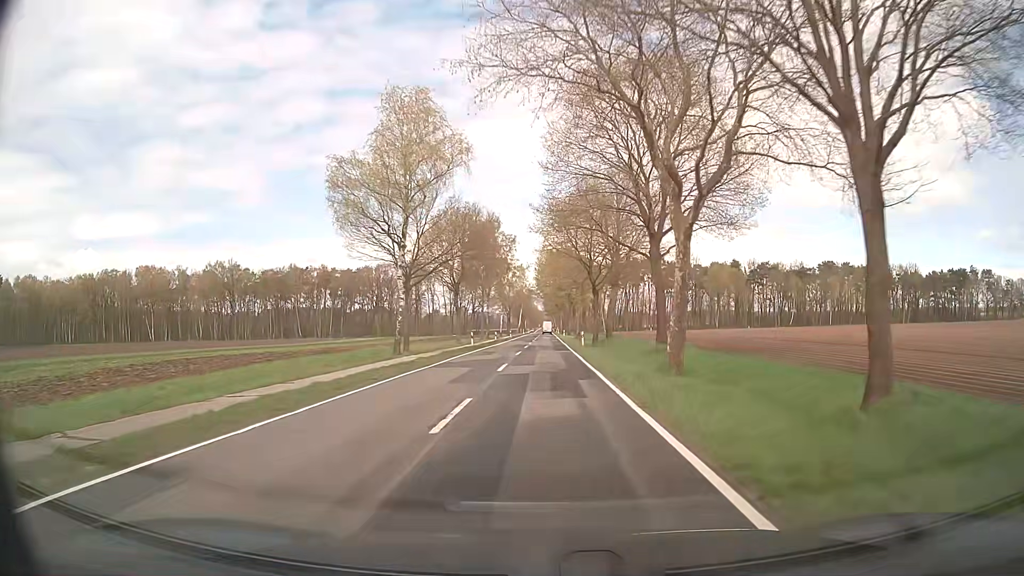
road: secondary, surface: asphalt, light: Day
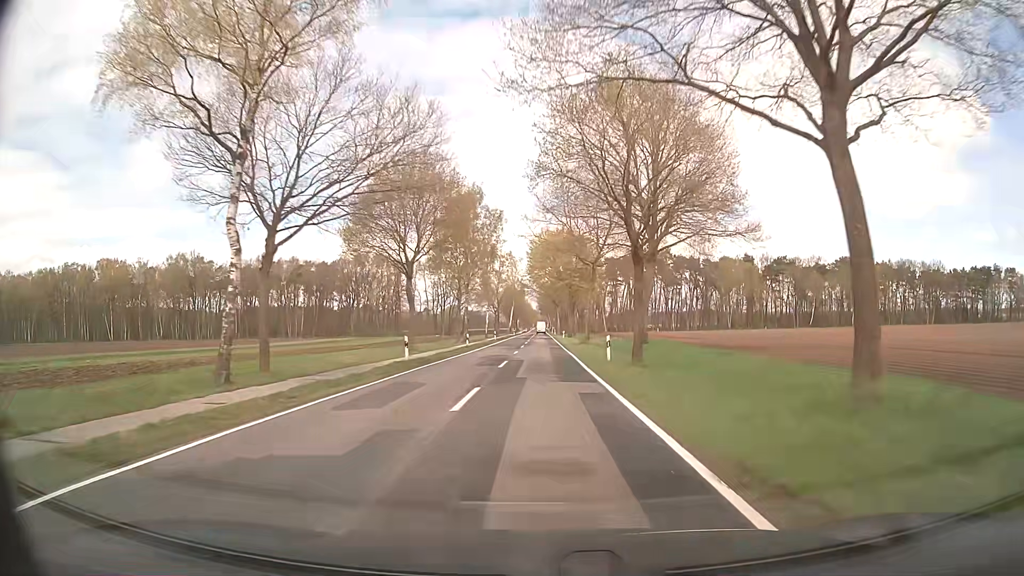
(+0.1, +22.1) m; 0°
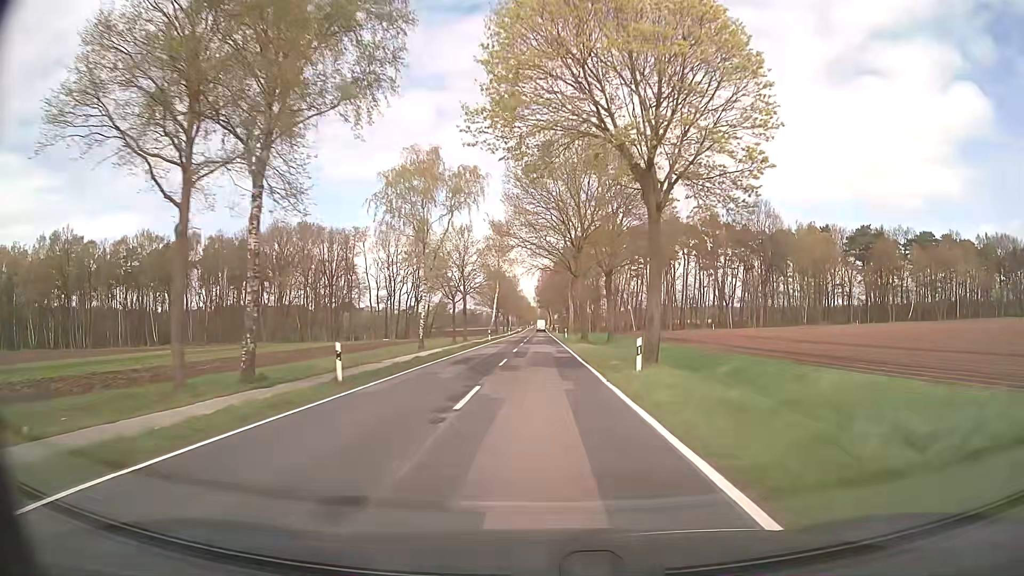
(+0.2, +60.4) m; 0°
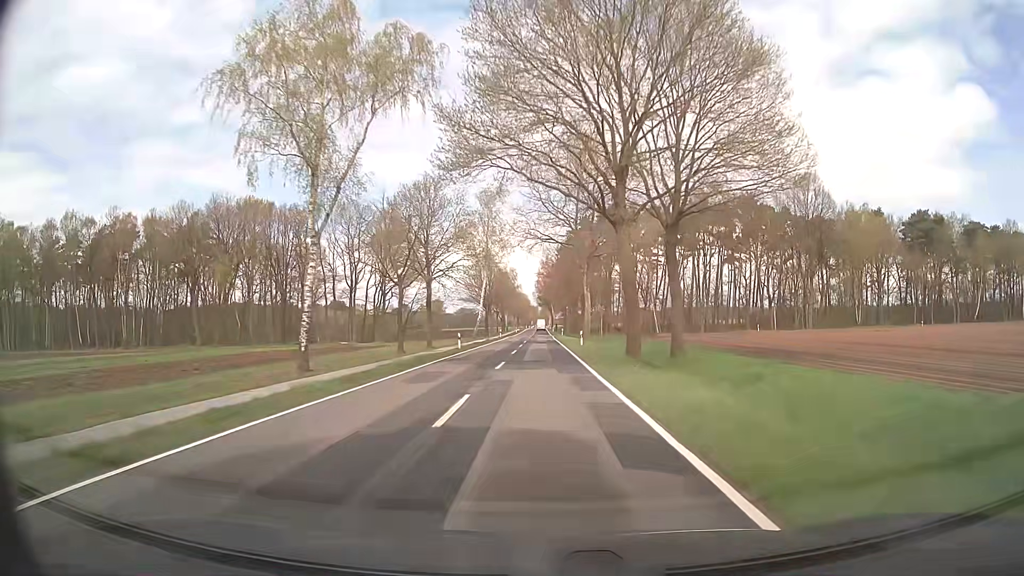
(0.0, +26.1) m; 0°
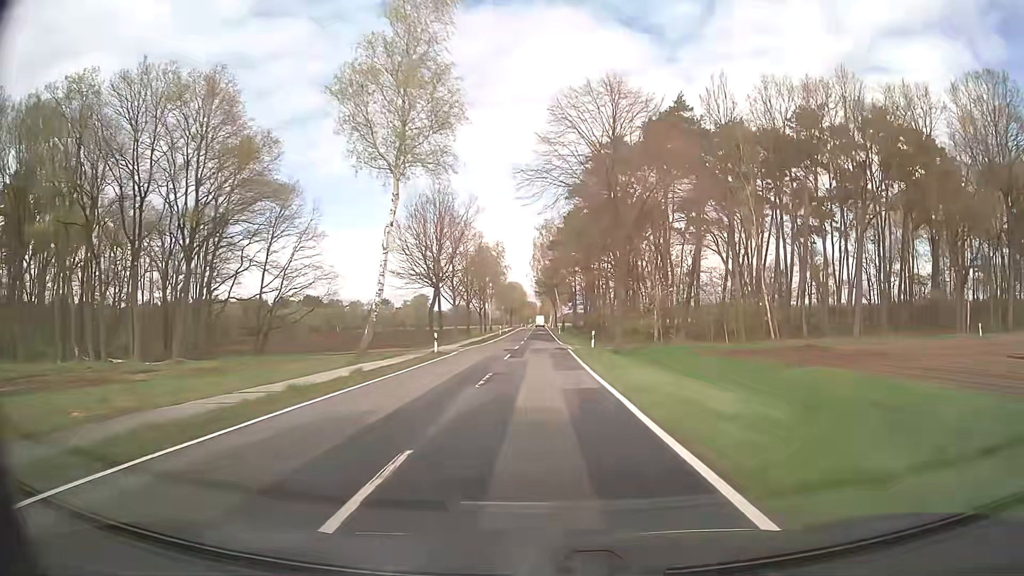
(-0.1, +54.4) m; 0°
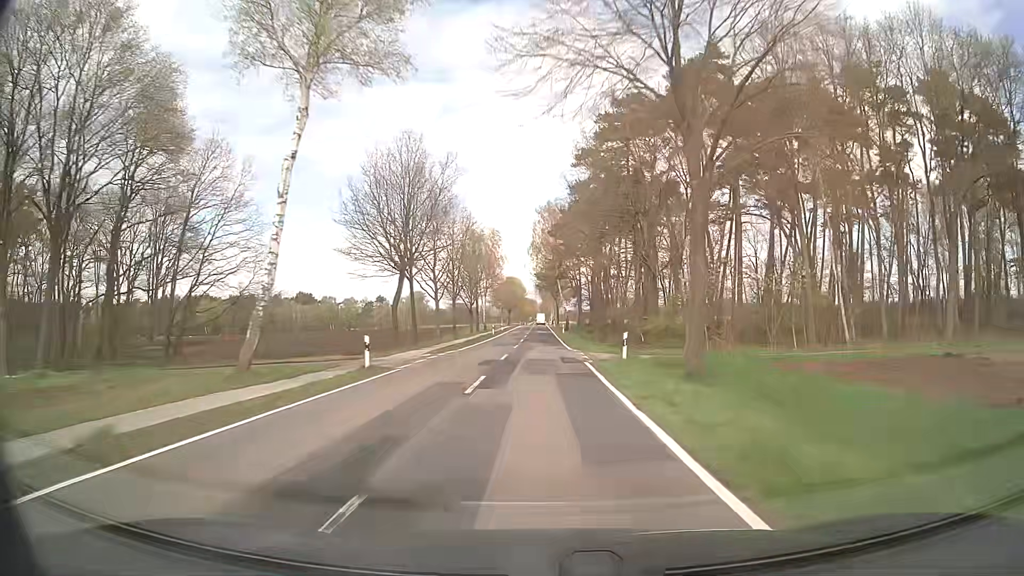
(0.0, +13.9) m; 0°
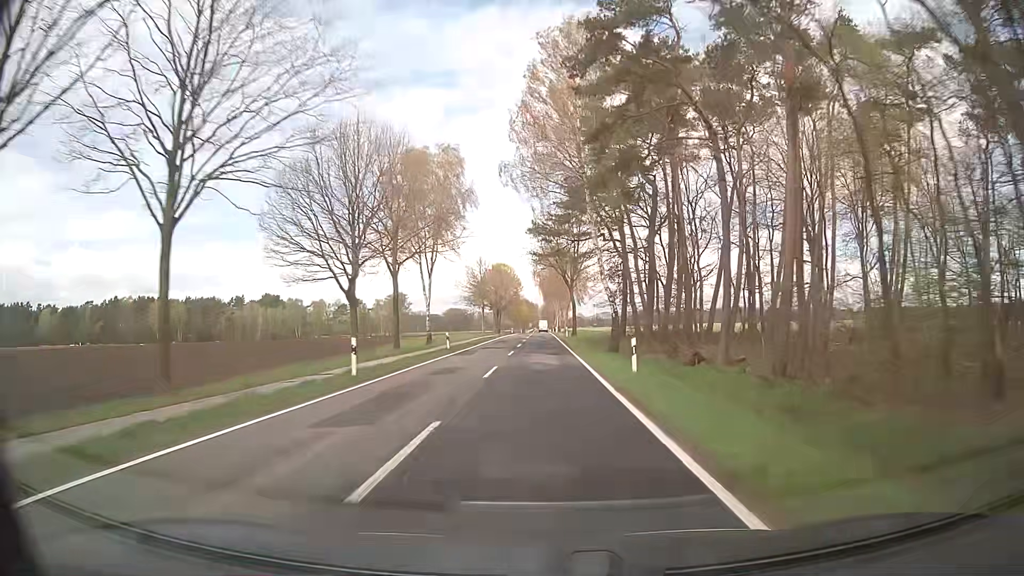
(+0.1, +56.1) m; 0°
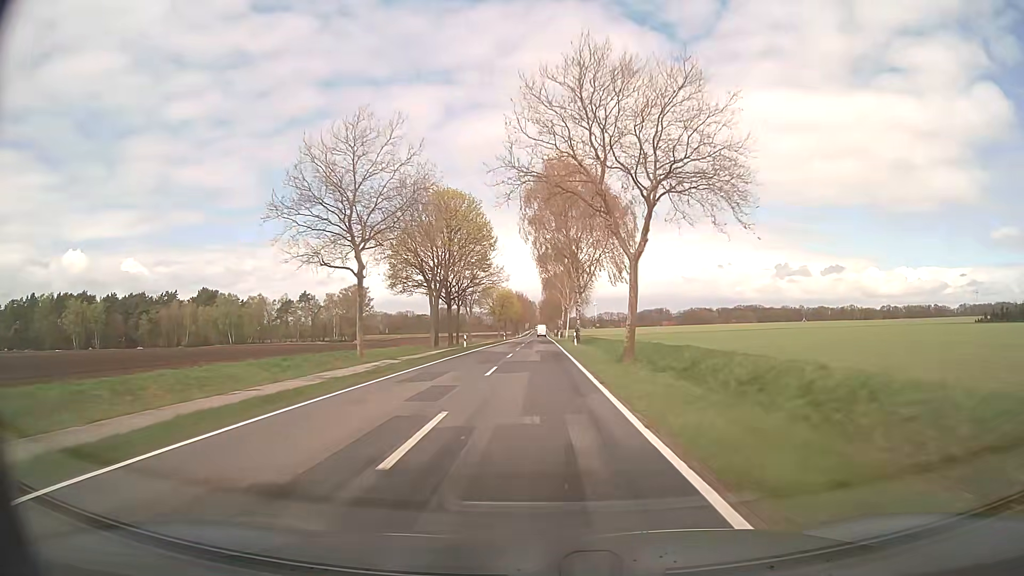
(0.0, +70.9) m; 0°
(0, +10) (0, +20) (0, +30) (0, +40) (0, +50) (0, +60) (0, +70) (0, +80) (0, +90) (0, +100) m
